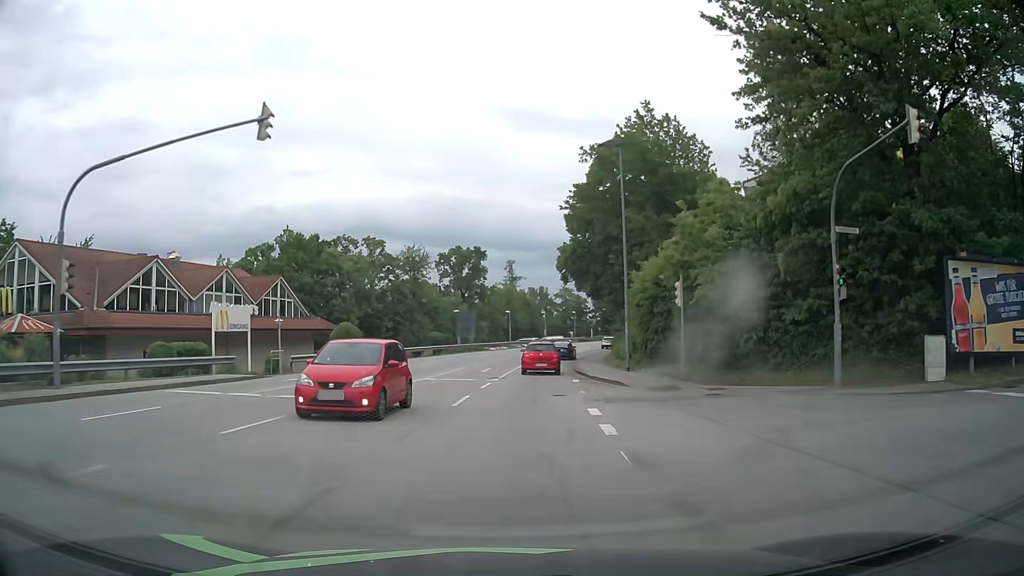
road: tertiary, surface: asphalt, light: Day
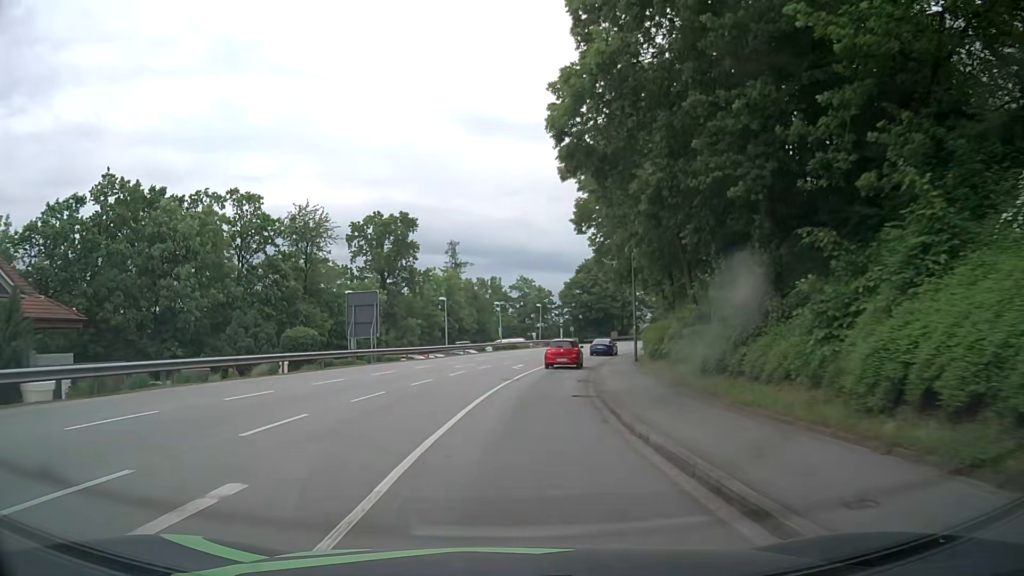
(+1.2, +30.1) m; +4°
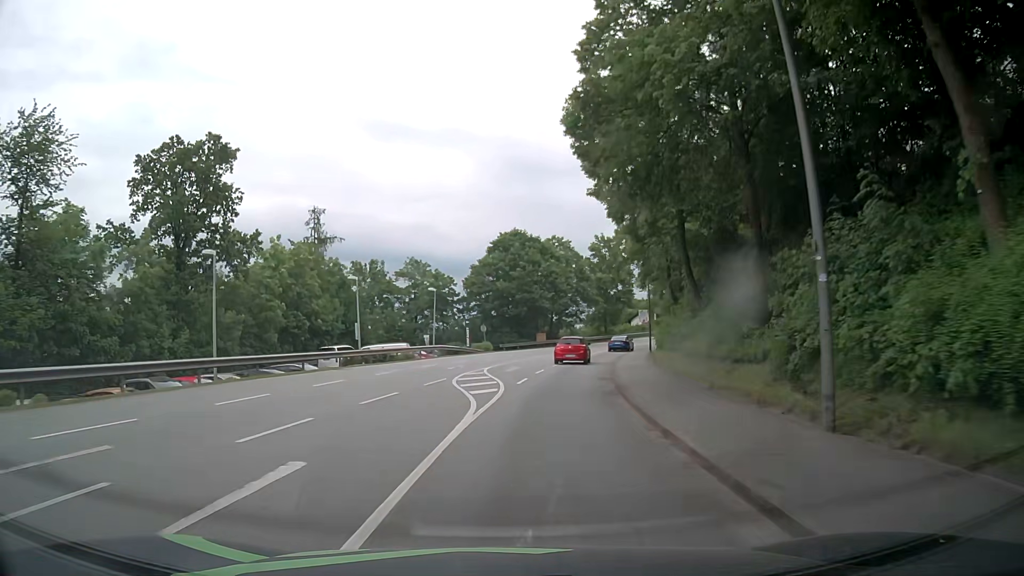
(+1.9, +30.0) m; +8°
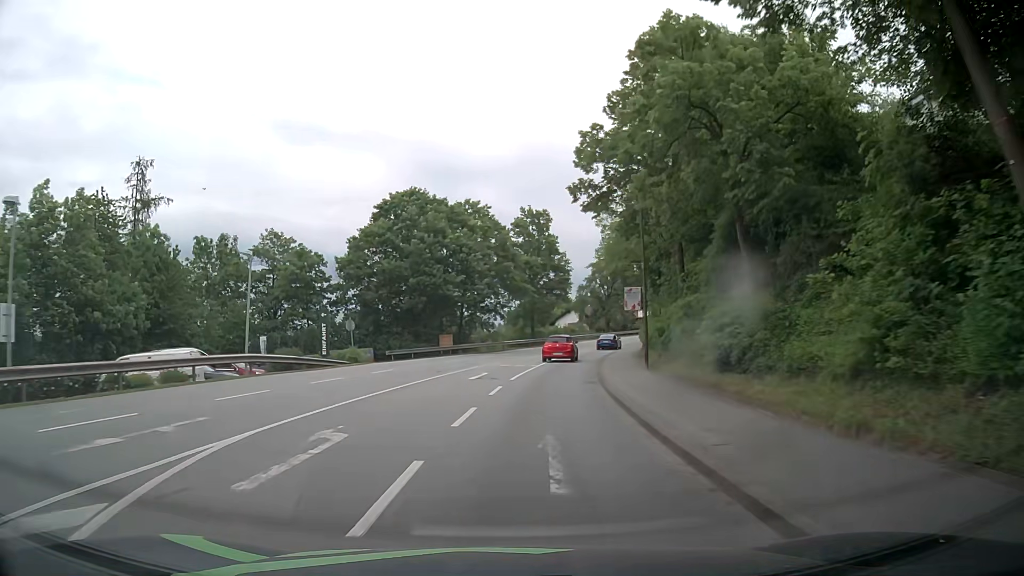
(+1.5, +22.4) m; +9°
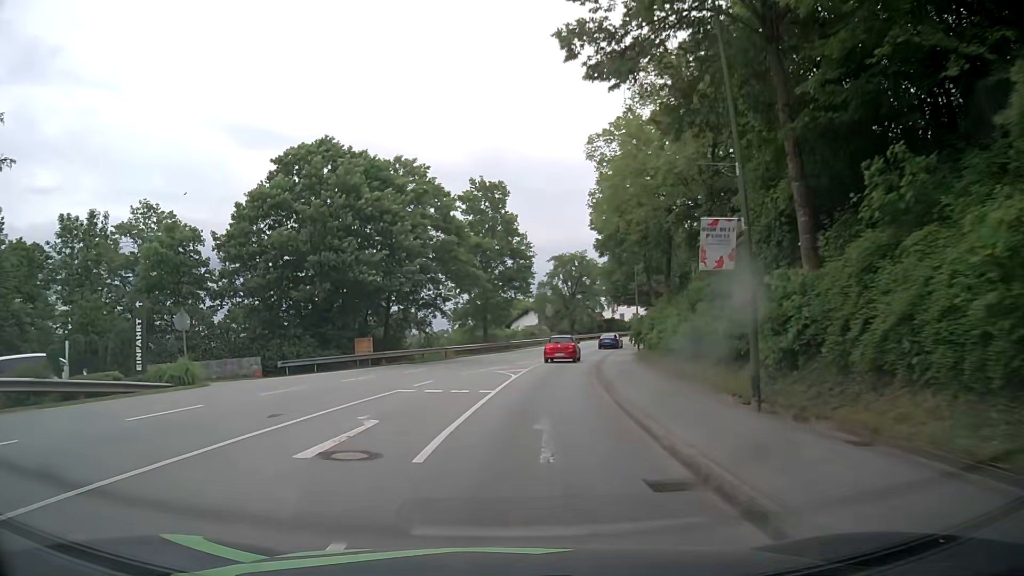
(+0.4, +15.0) m; +2°
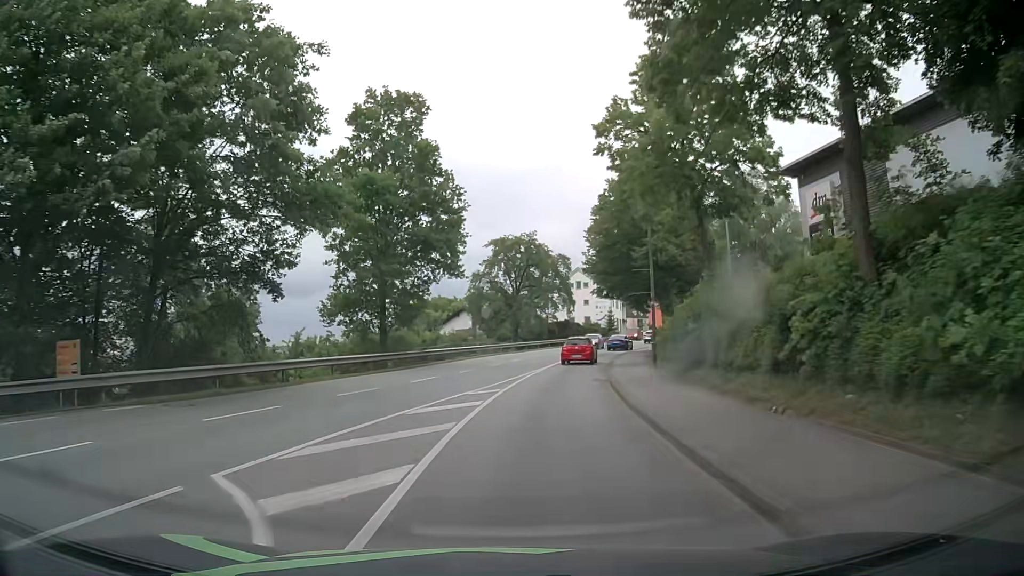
(+1.3, +22.5) m; +6°
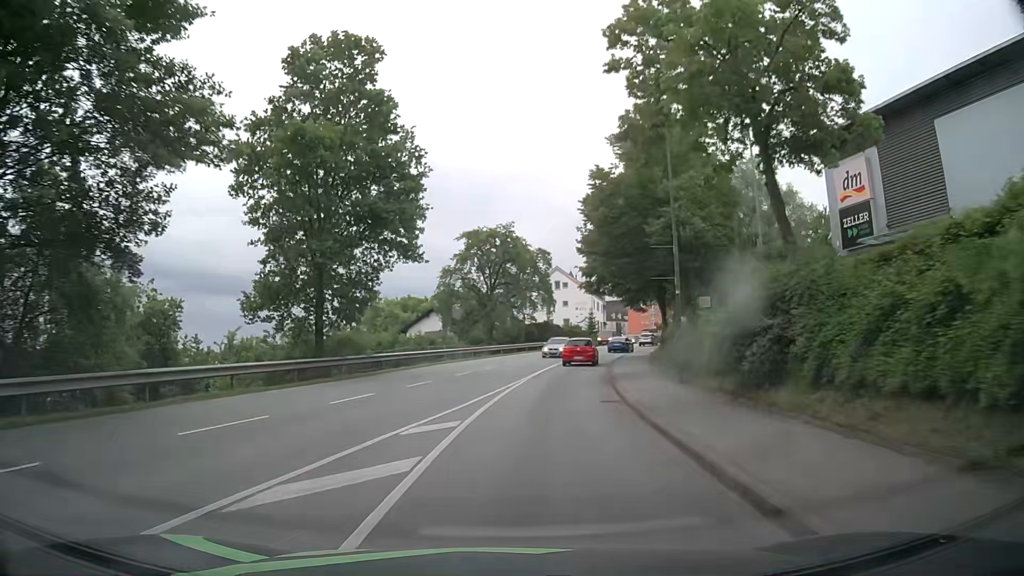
(+0.1, +7.5) m; +3°
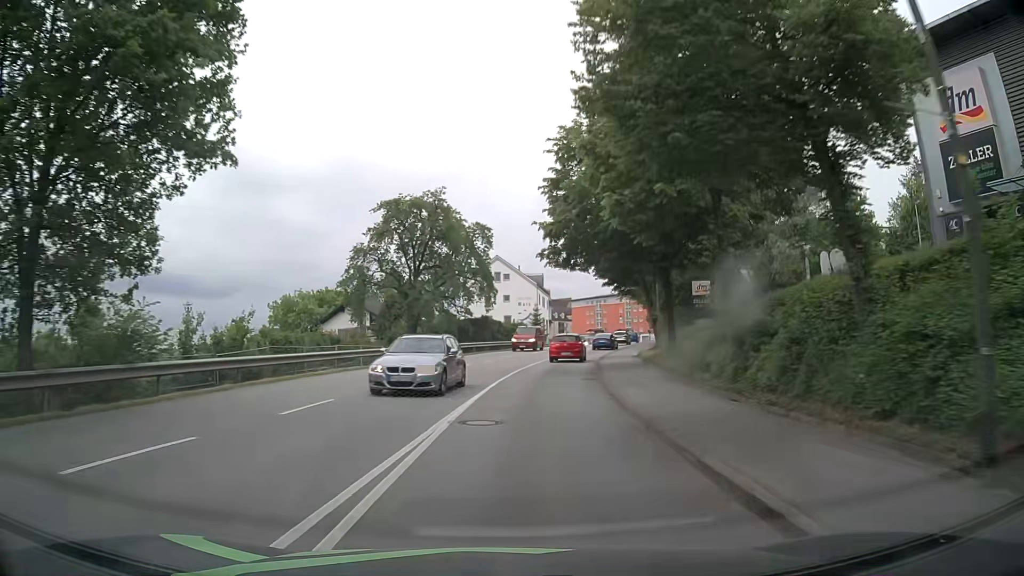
(+0.5, +15.0) m; +5°
(0, +10) (+1, +20) (+2, +30) (+4, +40) (+6, +50) (+8, +59) (+11, +69) (+14, +79) (+16, +88) (+19, +98) m
